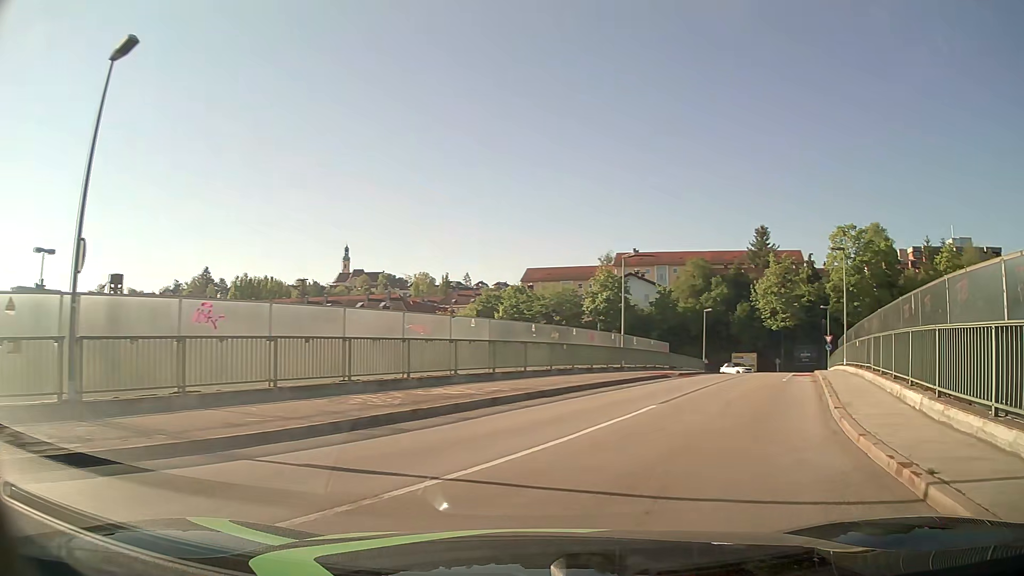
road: unclassified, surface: asphalt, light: Day
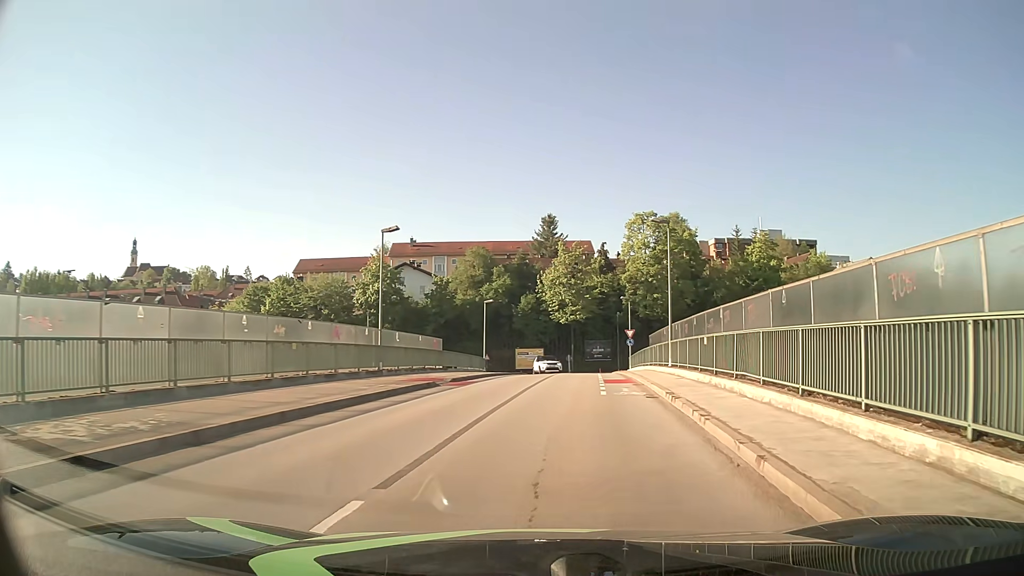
(+1.3, +7.8) m; +17°
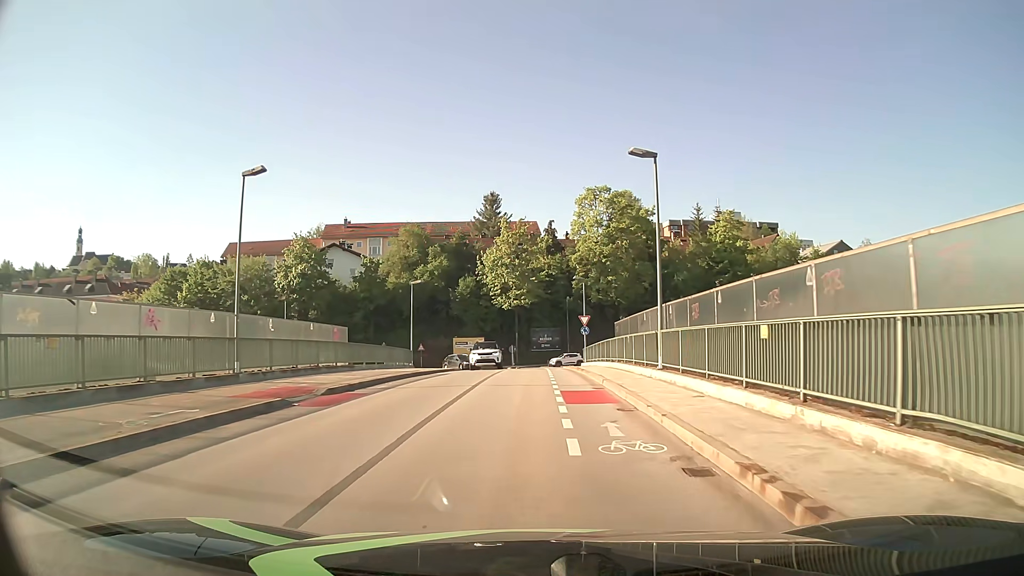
(+0.6, +9.6) m; +5°
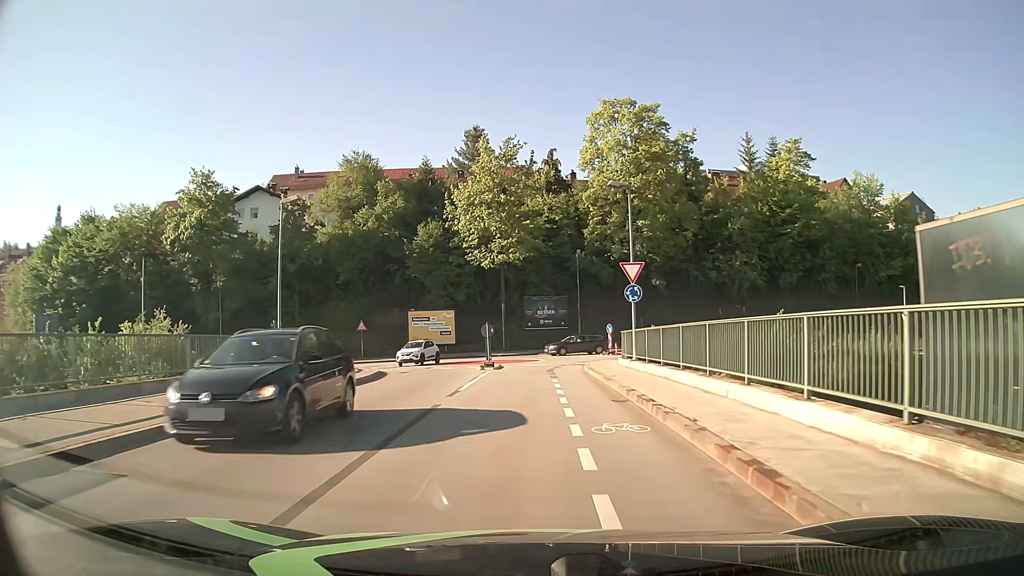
(+0.2, +25.7) m; +1°
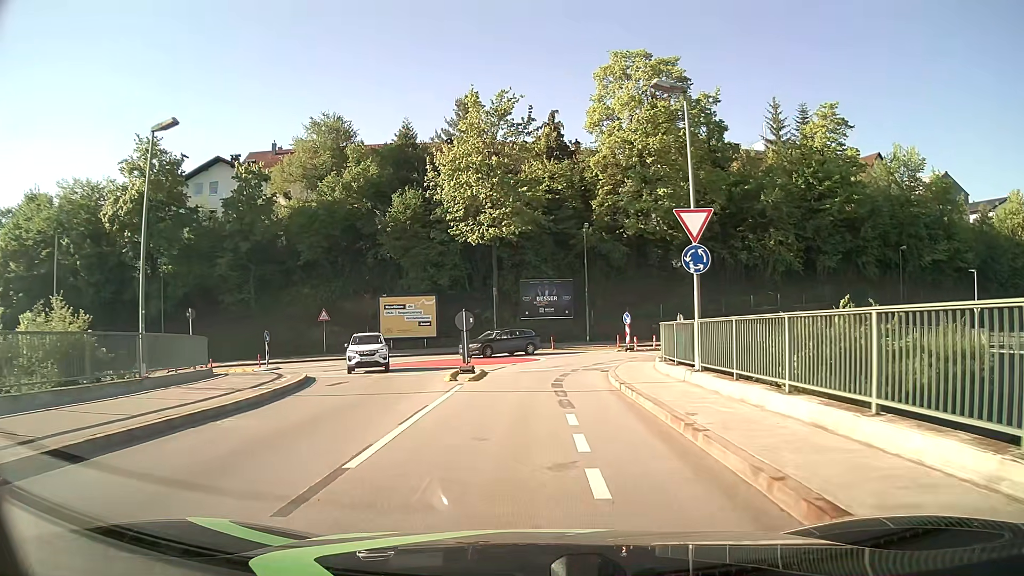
(0.0, +9.3) m; 0°
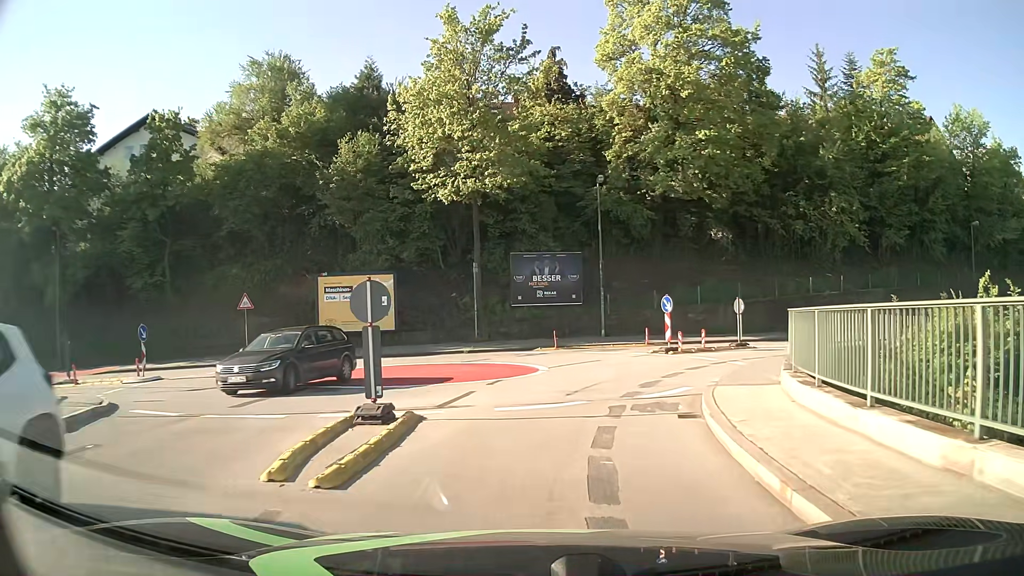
(0.0, +11.7) m; 0°
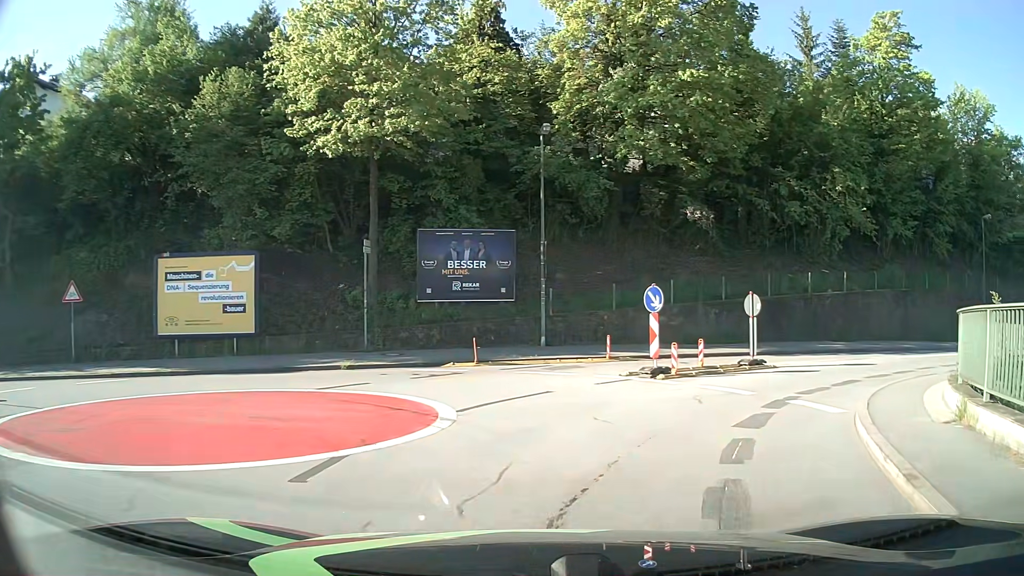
(+0.2, +9.1) m; +6°
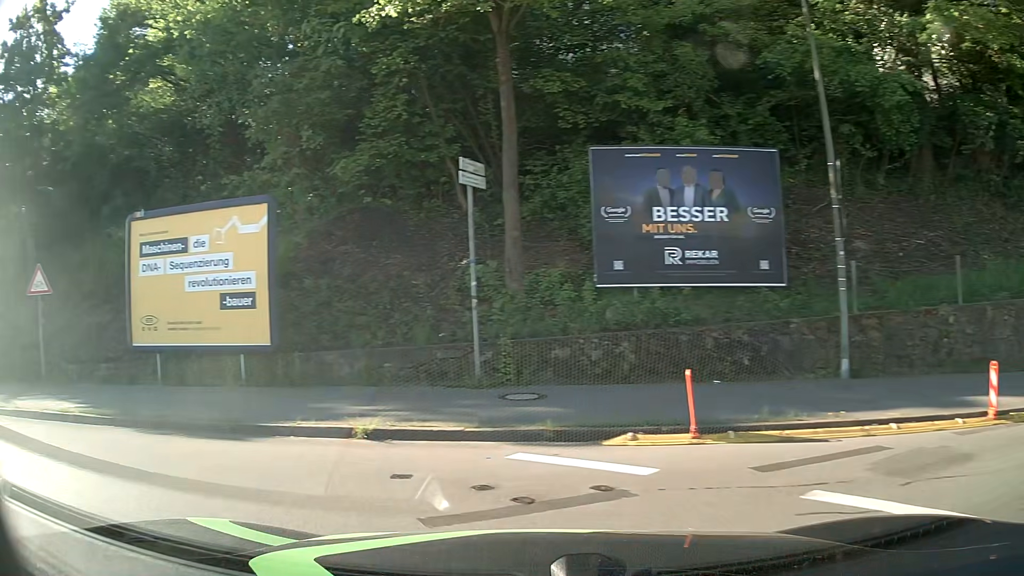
(+0.3, +12.3) m; -24°
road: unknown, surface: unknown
(-6, +7) (-16, +10) (-25, +12) (-35, +15) (-45, +17) (-54, +20) (-64, +23) (-73, +26) (-83, +30) (-92, +33) m
